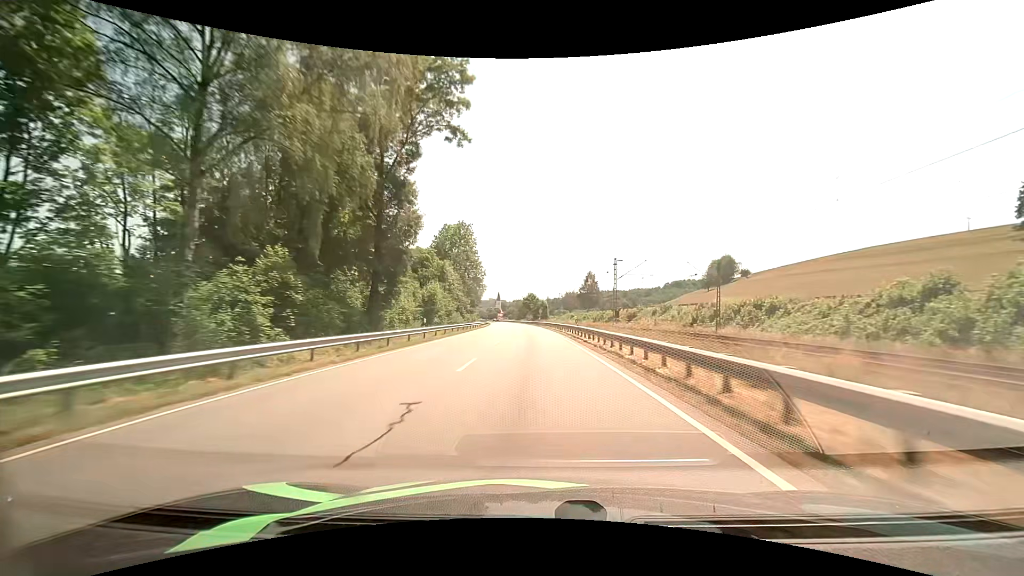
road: primary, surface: asphalt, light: Day
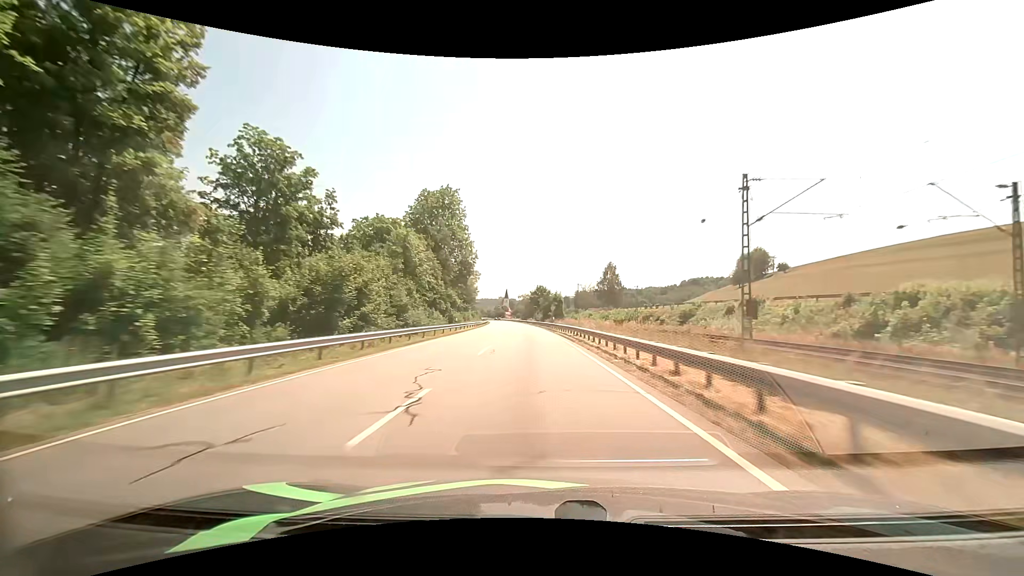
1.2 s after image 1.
(-0.3, +31.4) m; -1°
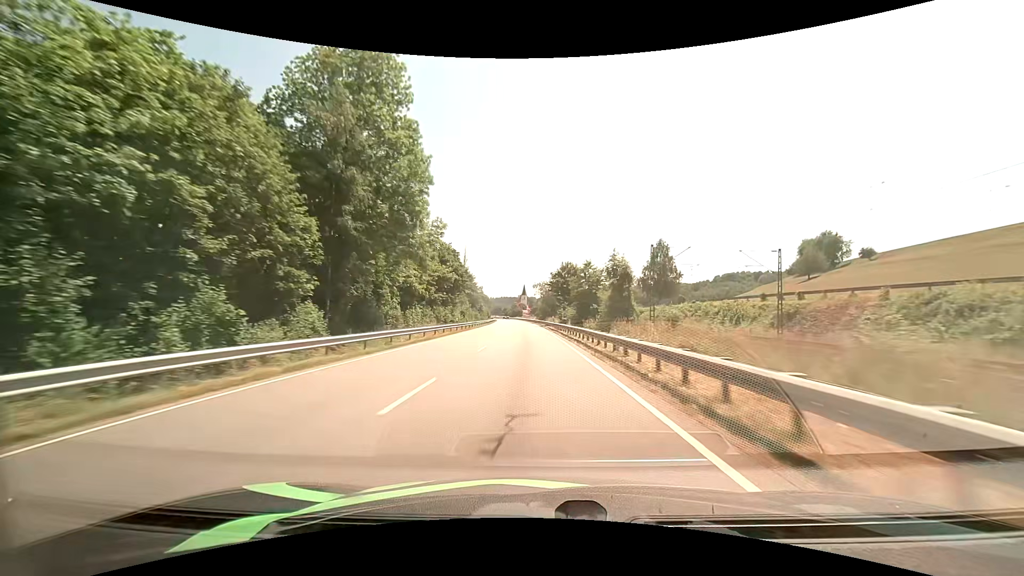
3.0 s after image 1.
(-0.9, +47.5) m; -2°
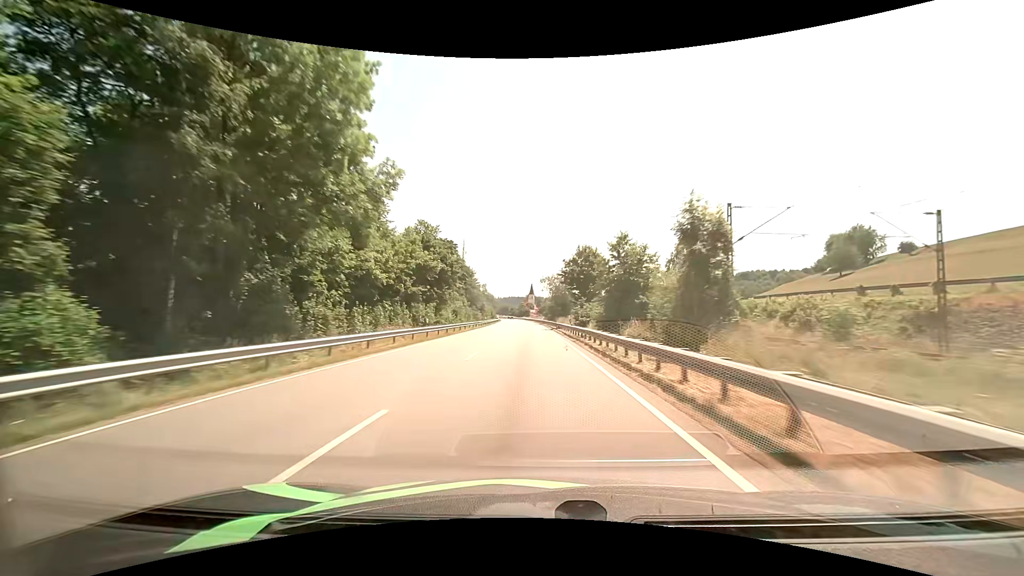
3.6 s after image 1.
(-0.1, +16.0) m; -1°
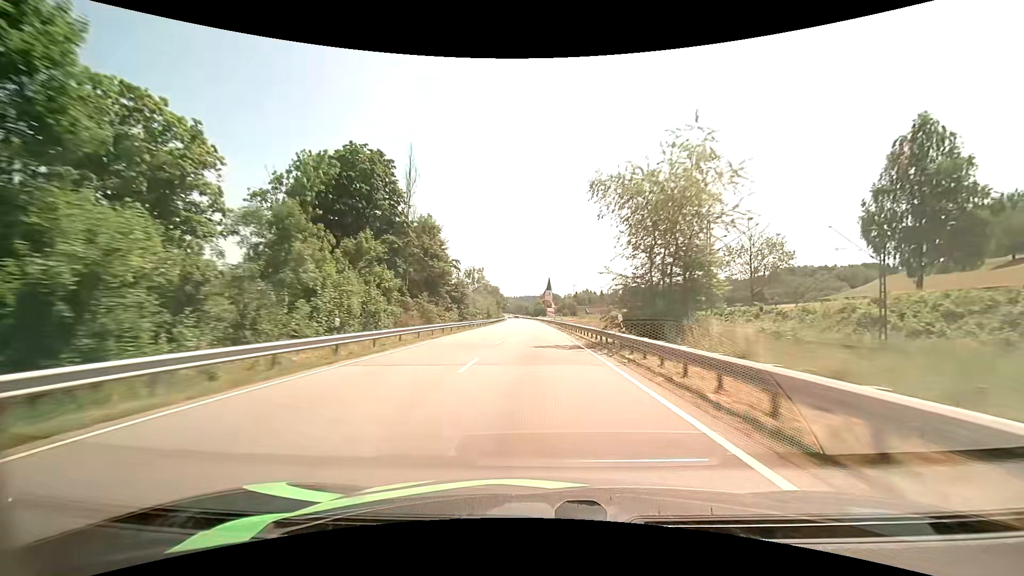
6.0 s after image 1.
(-1.6, +64.9) m; -2°
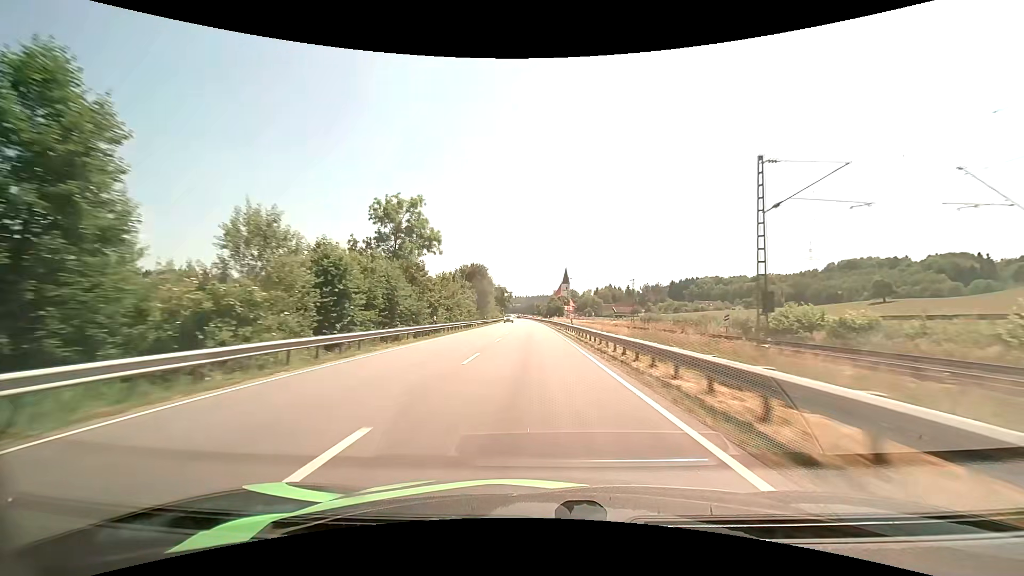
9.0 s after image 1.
(-1.1, +82.5) m; -2°
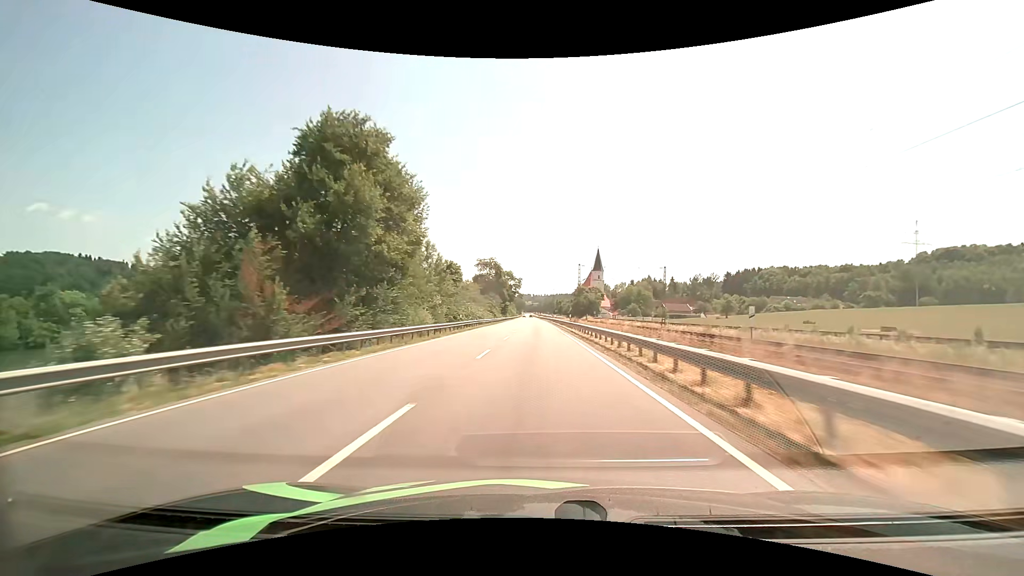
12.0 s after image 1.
(-1.3, +83.2) m; -2°
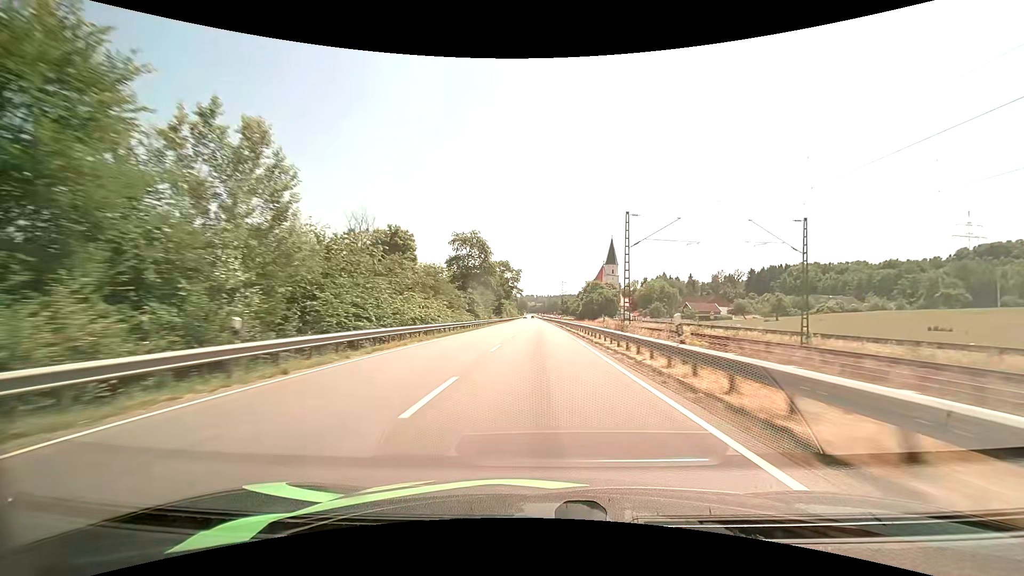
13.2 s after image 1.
(0.0, +32.9) m; 0°
(0, +10) (0, +20) (0, +30) (0, +40) (0, +50) (0, +60) (0, +70) (0, +80) (0, +90) (0, +100) m
